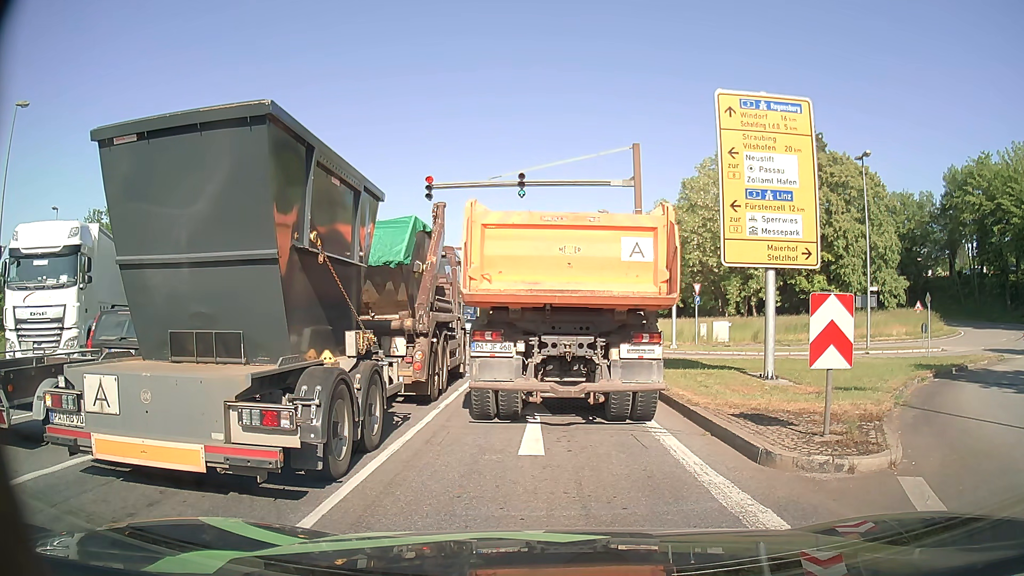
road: primary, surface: asphalt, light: Day
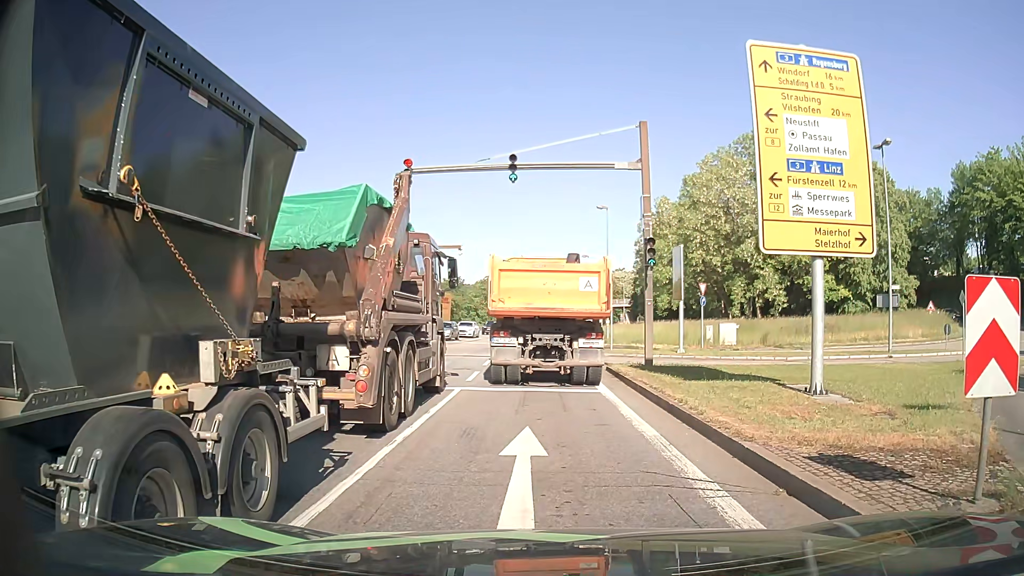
(0.0, +3.0) m; -2°
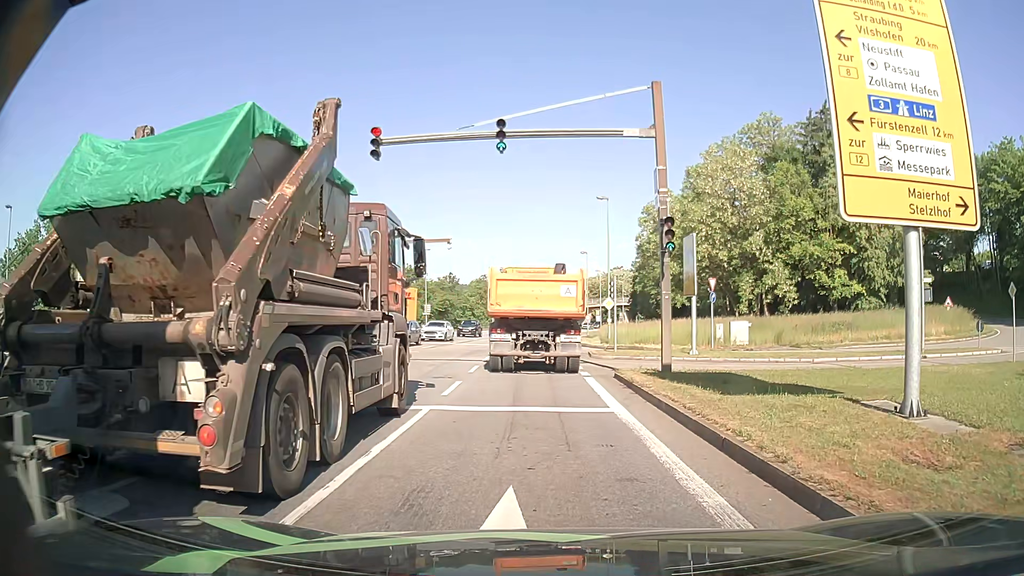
(0.0, +3.5) m; 0°
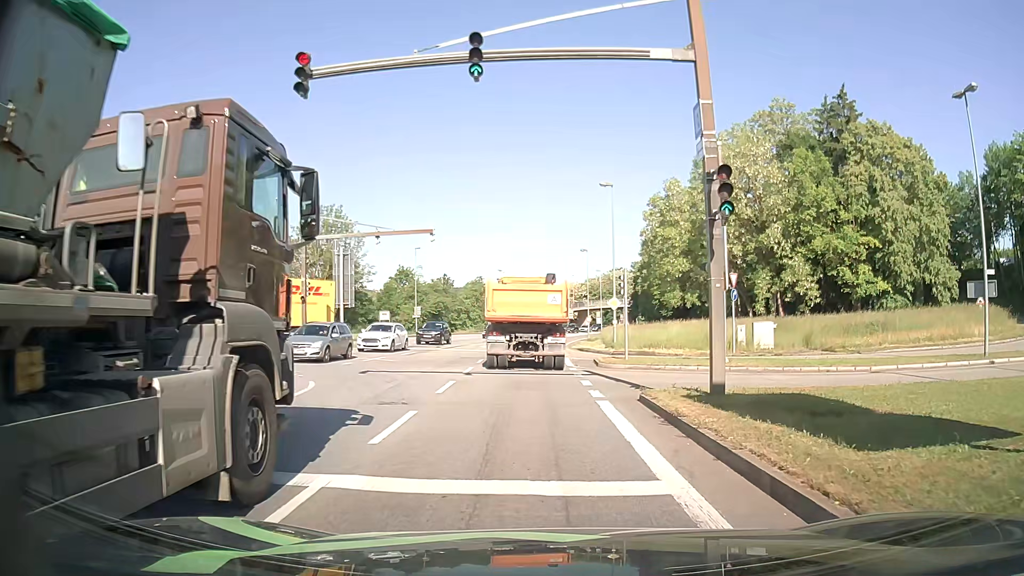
(0.0, +5.3) m; 0°
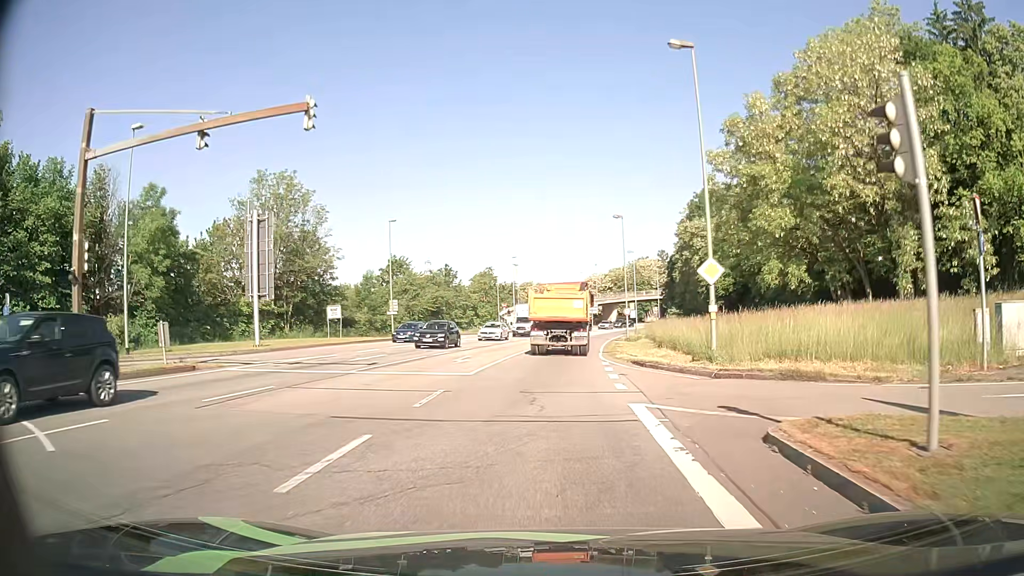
(-0.3, +21.0) m; -2°
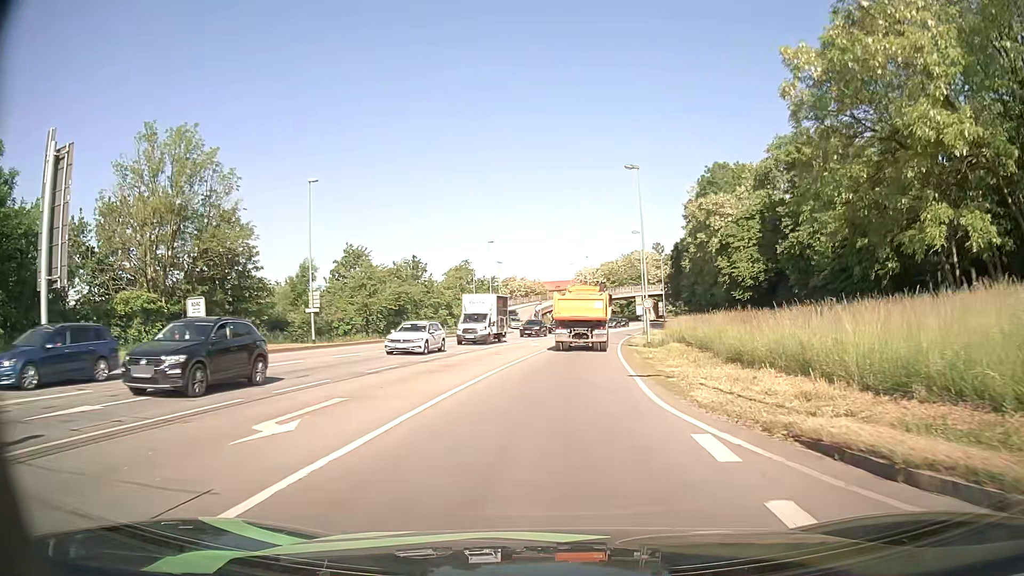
(0.0, +17.5) m; +1°
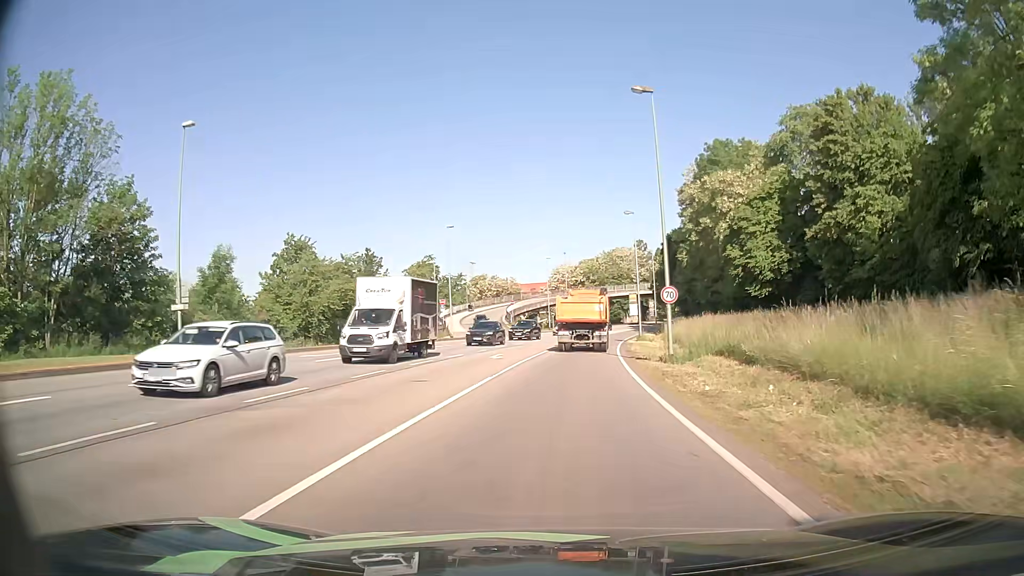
(+0.2, +13.5) m; +2°
